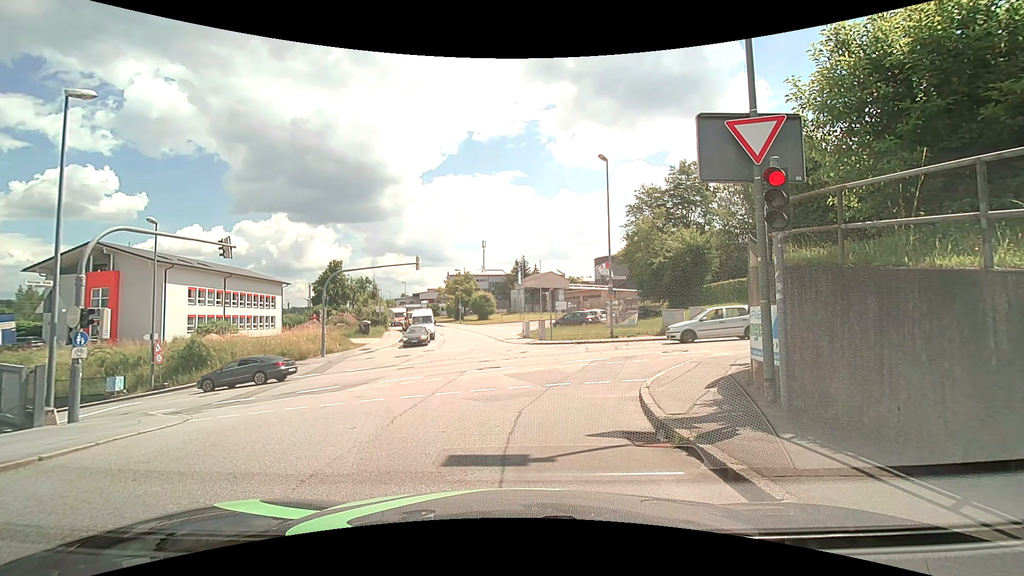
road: residential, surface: asphalt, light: Day
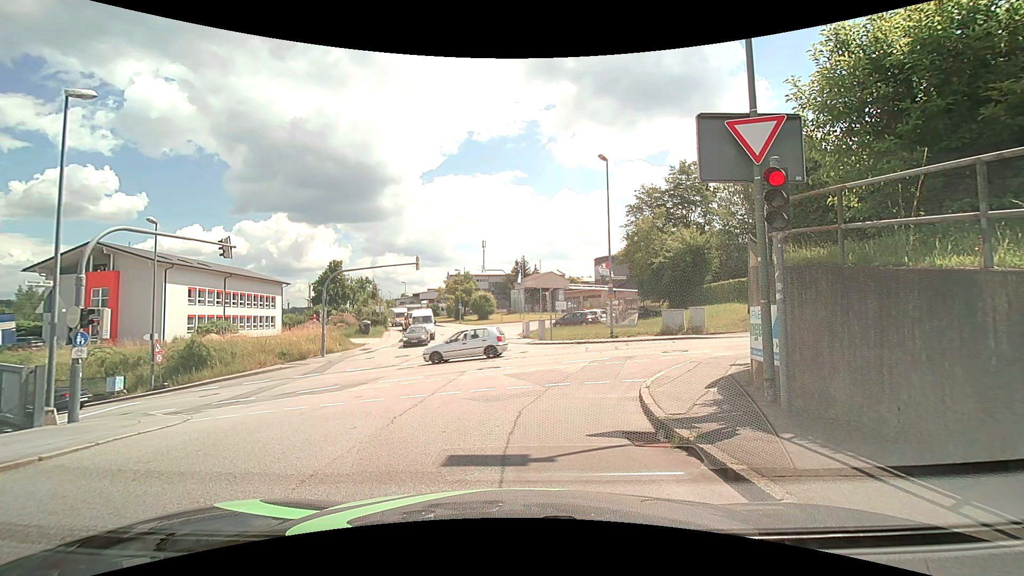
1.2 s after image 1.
(0.0, 0.0) m; 0°
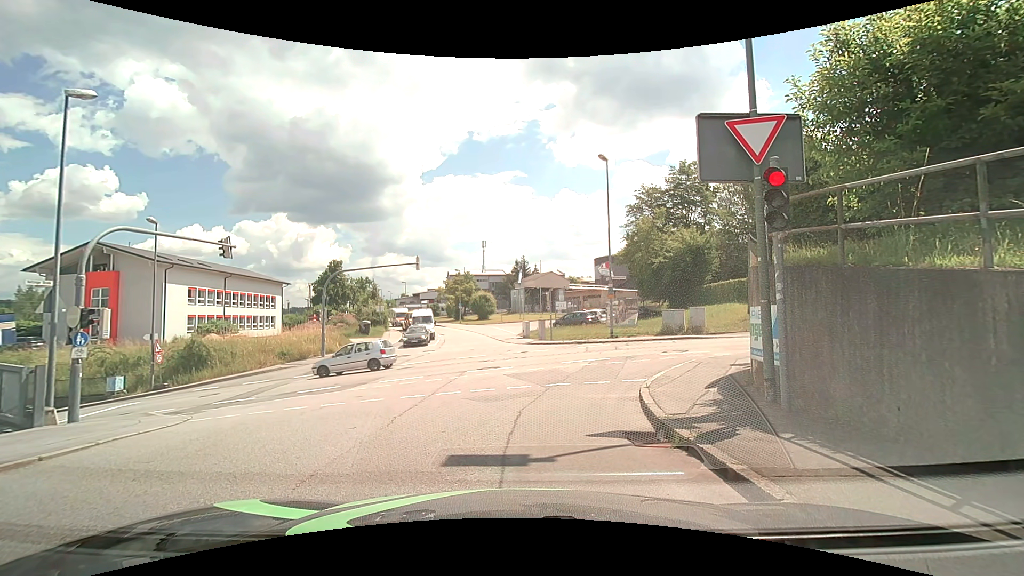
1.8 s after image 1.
(0.0, 0.0) m; 0°
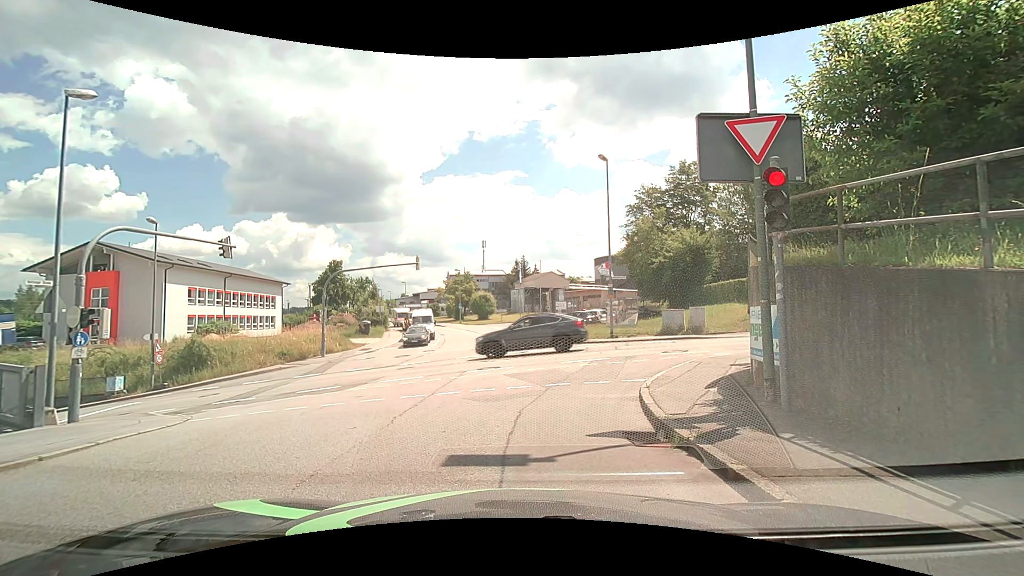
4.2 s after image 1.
(0.0, 0.0) m; 0°
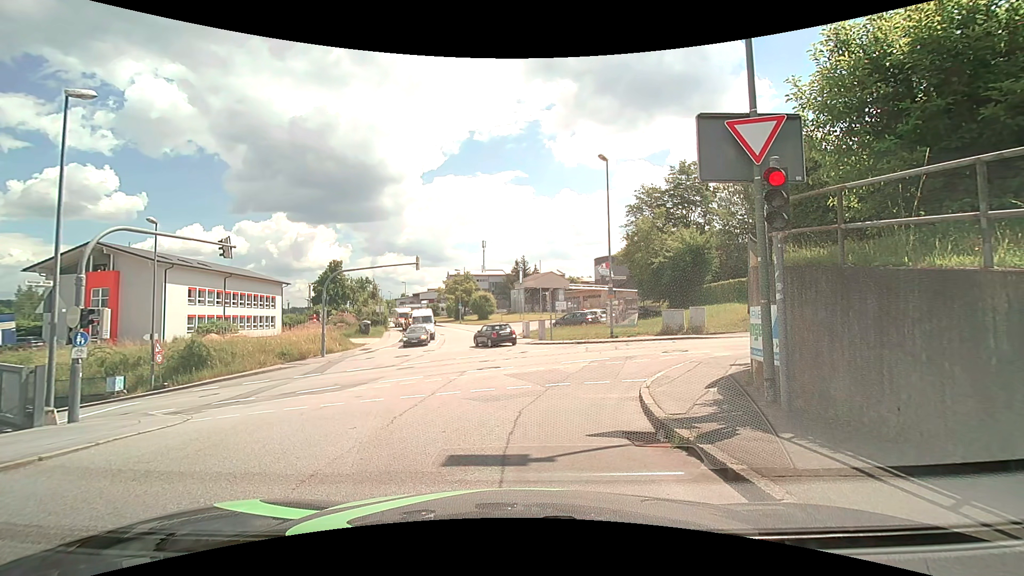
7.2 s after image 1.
(0.0, 0.0) m; 0°
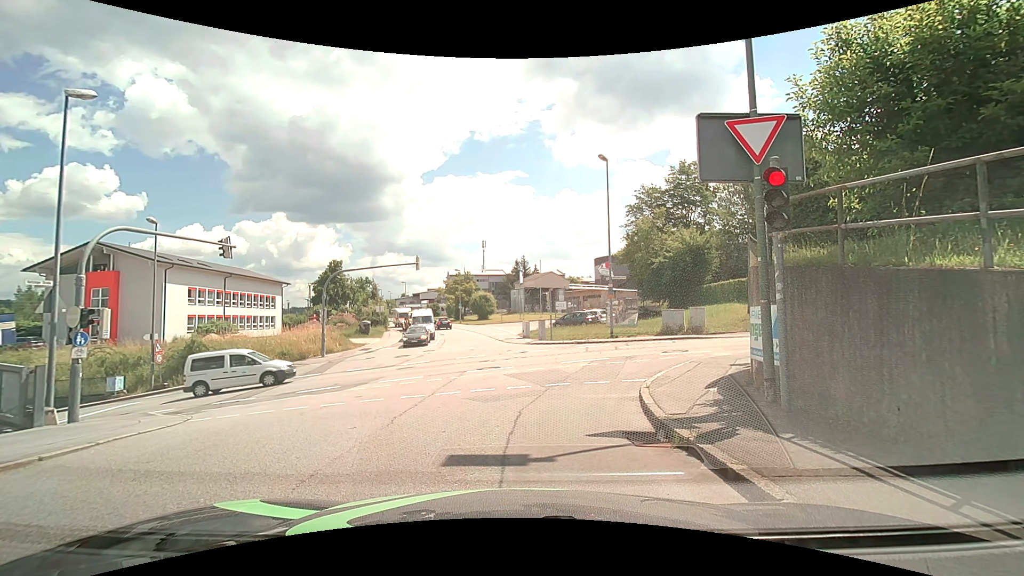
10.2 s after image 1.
(0.0, 0.0) m; 0°
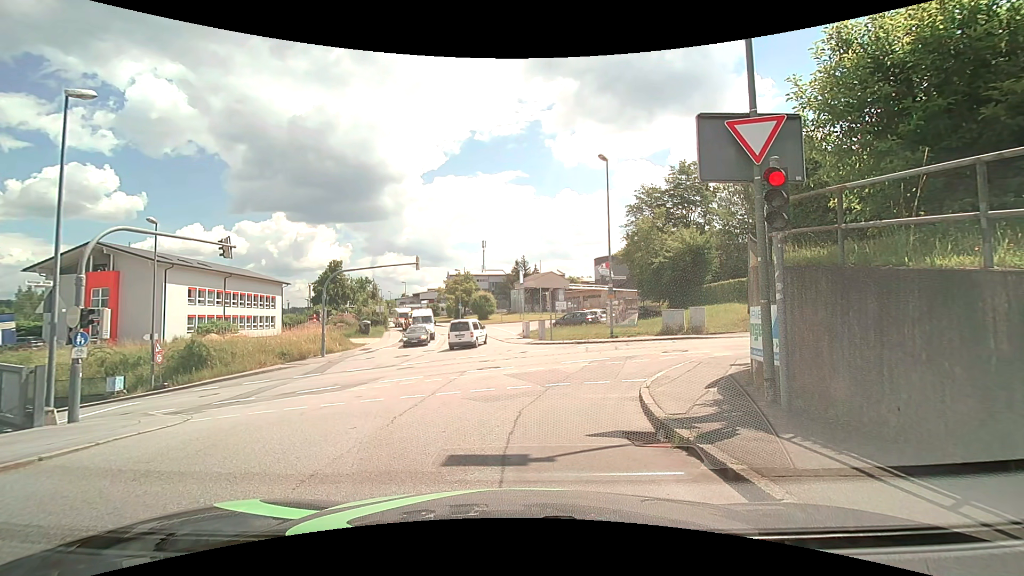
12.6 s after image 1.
(0.0, 0.0) m; 0°
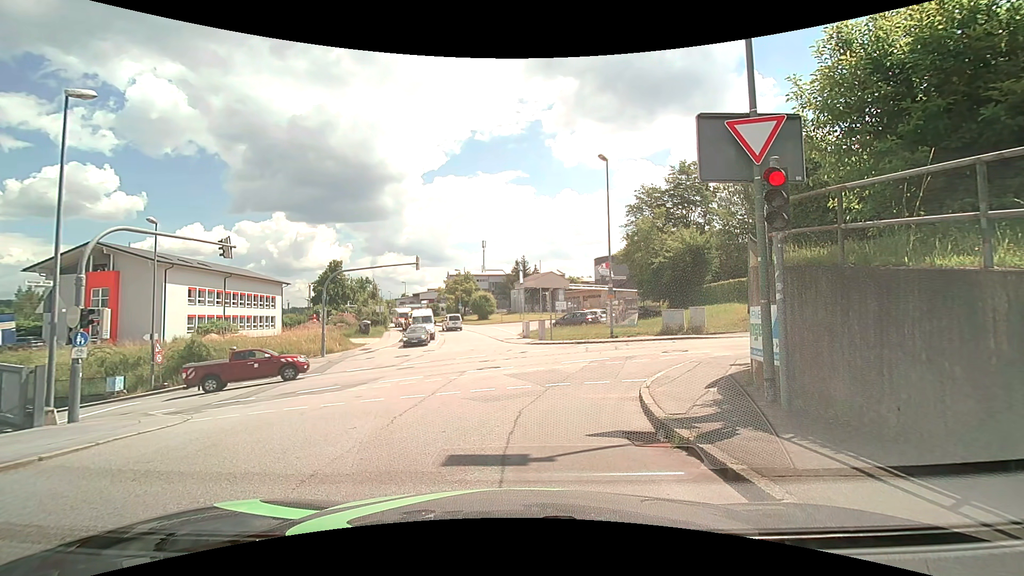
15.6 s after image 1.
(0.0, 0.0) m; 0°
